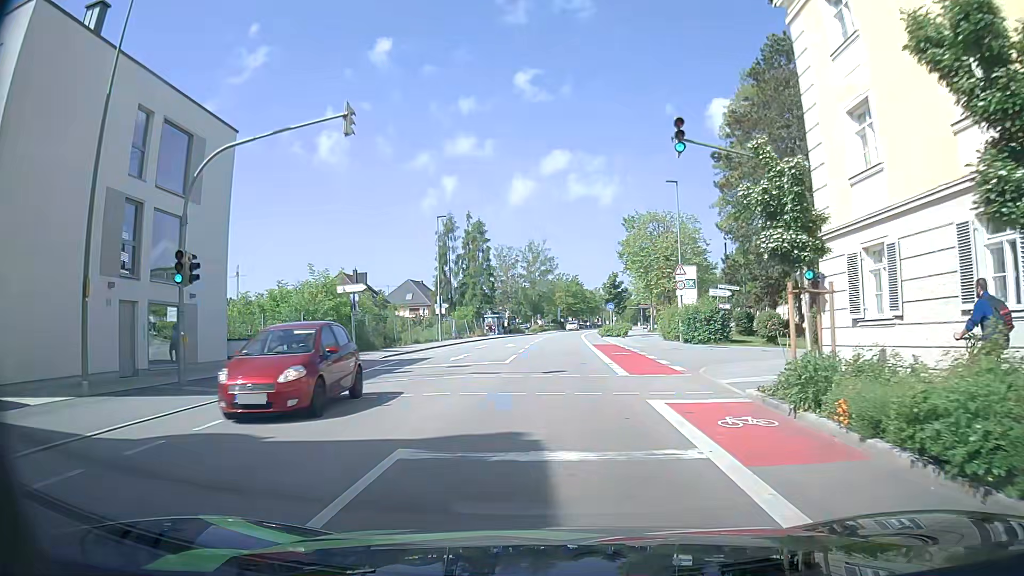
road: tertiary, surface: asphalt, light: Day
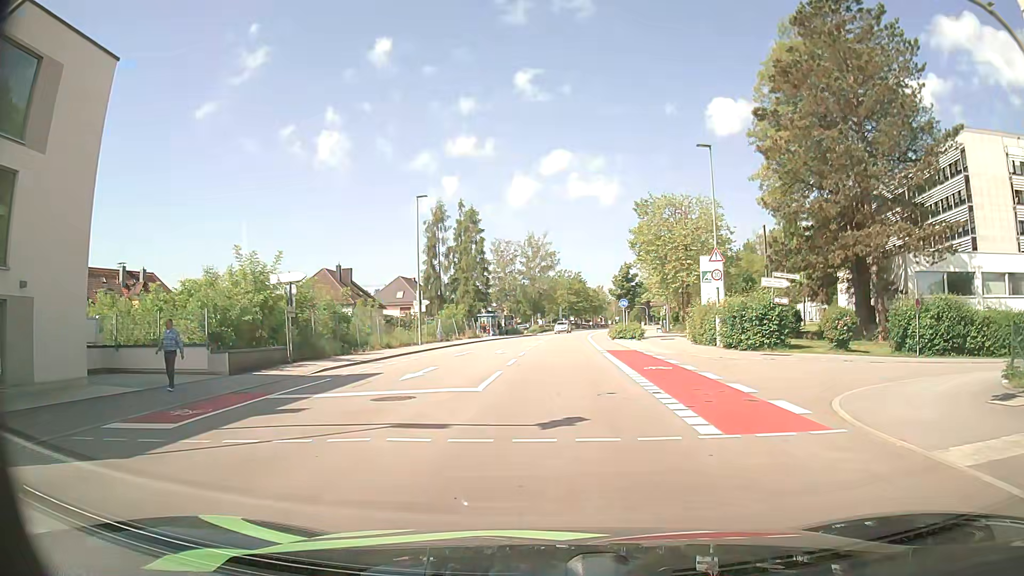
(0.0, +9.1) m; 0°
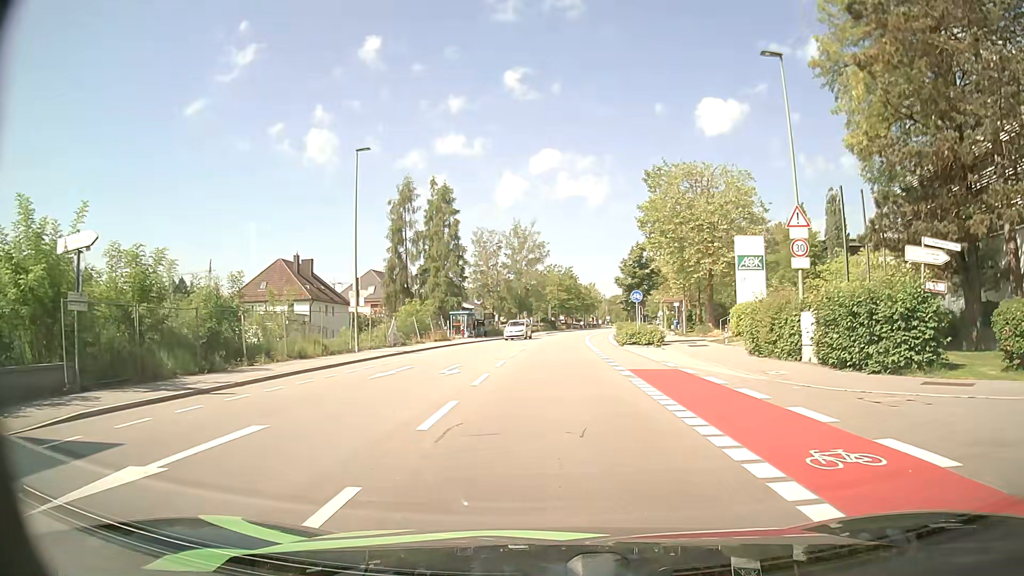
(0.0, +12.9) m; 0°
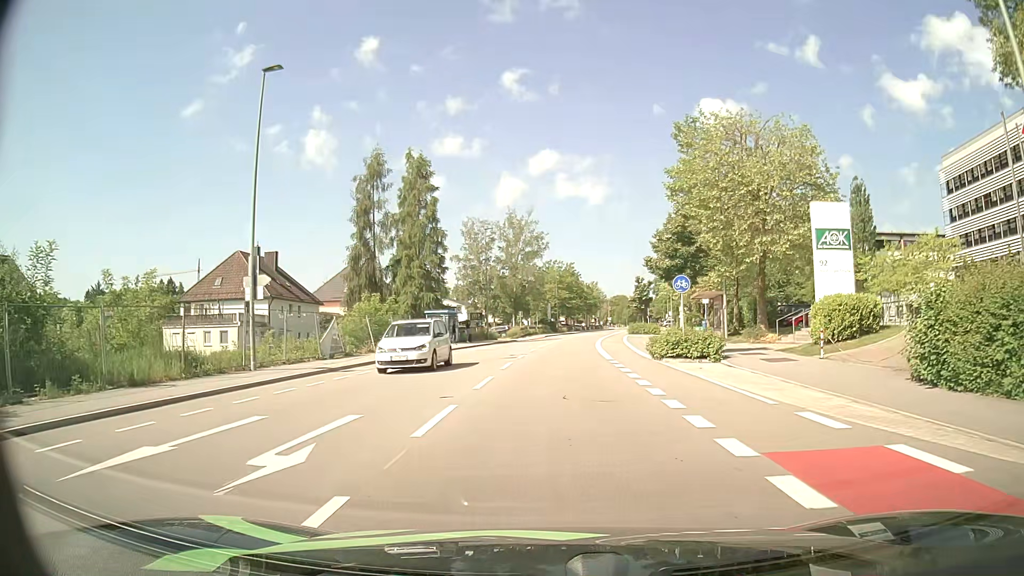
(0.0, +12.3) m; +1°
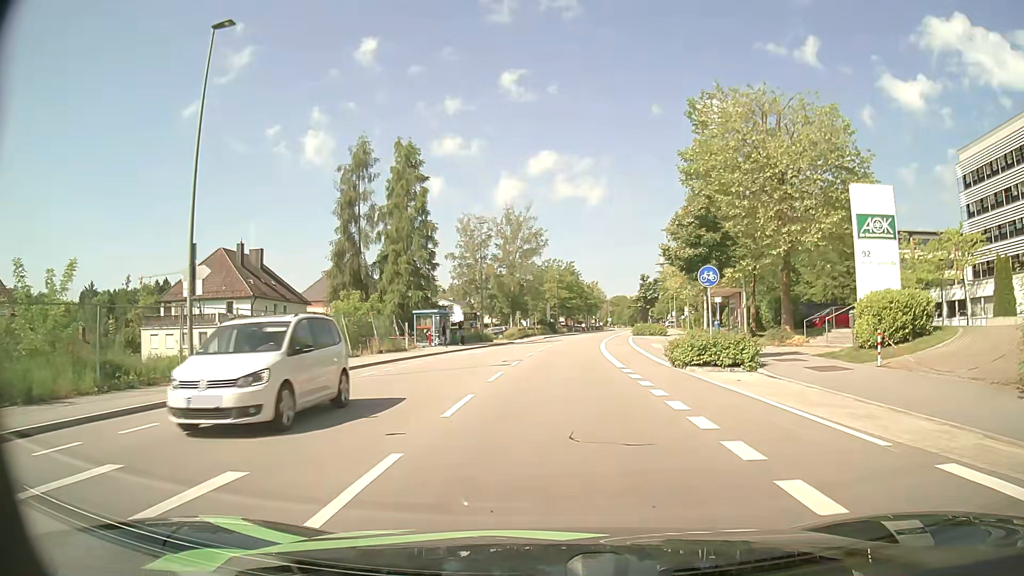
(0.0, +4.1) m; 0°
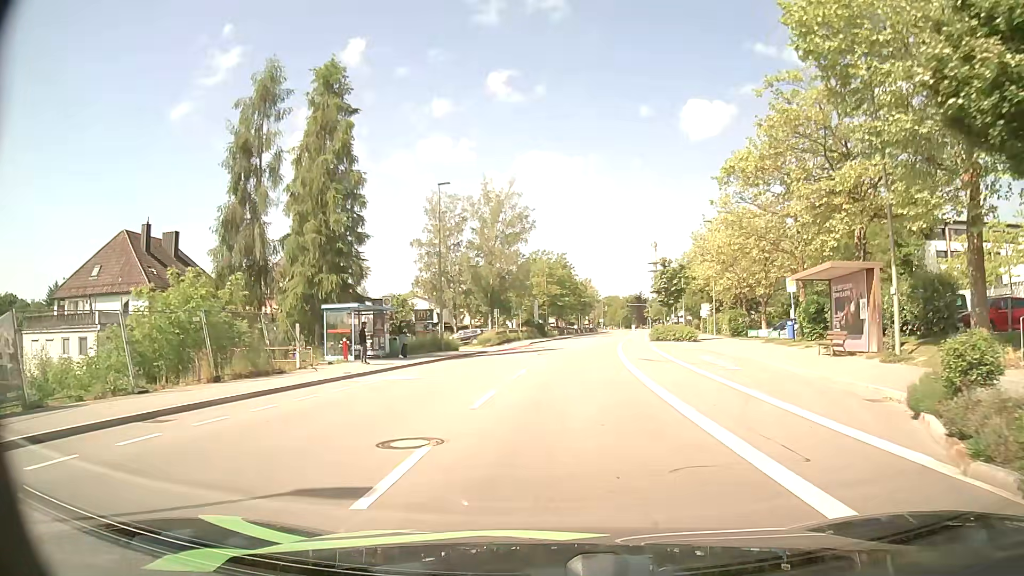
(-0.1, +16.9) m; 0°
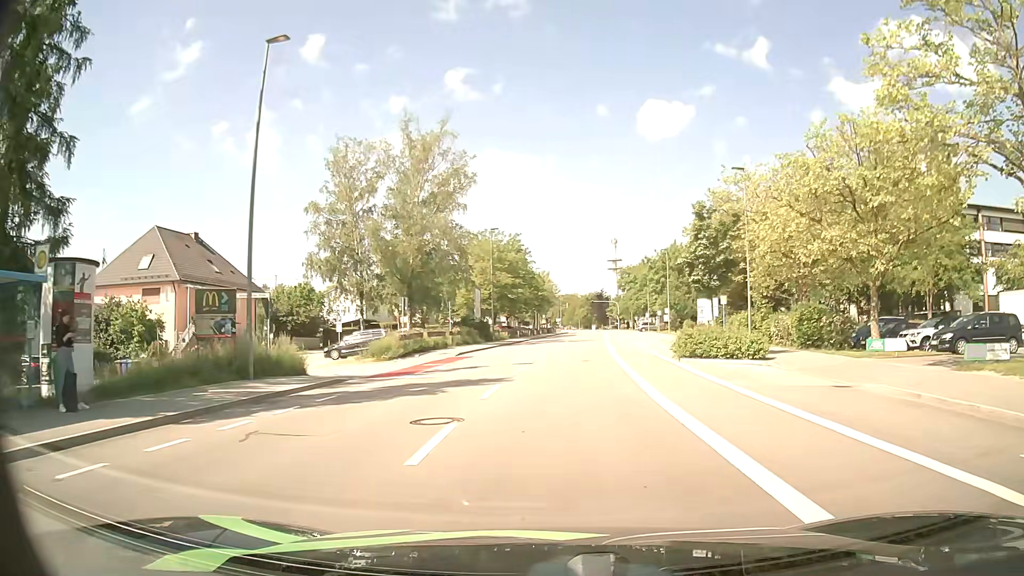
(+0.6, +22.2) m; +4°
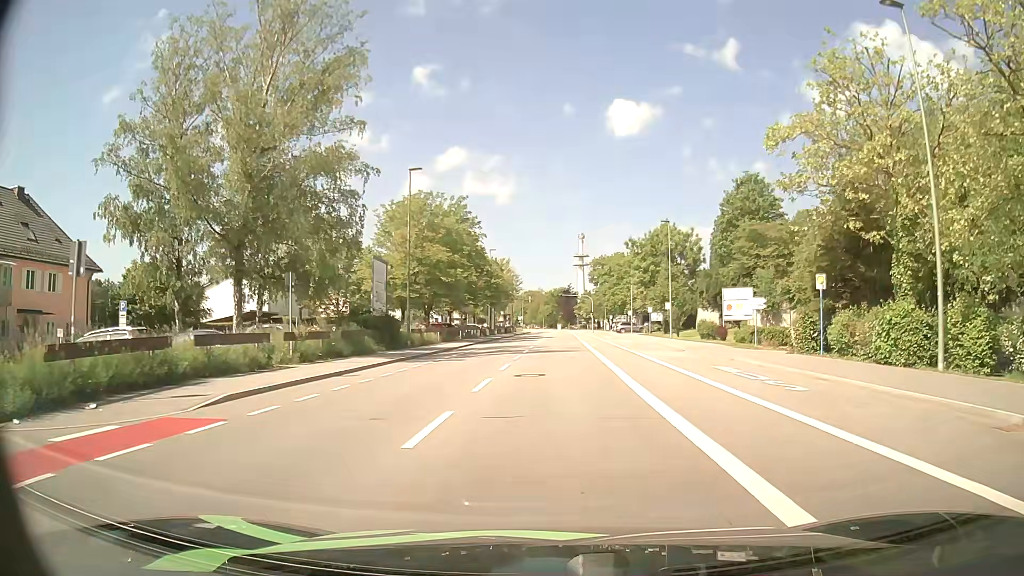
(+0.7, +23.3) m; +3°
(0, +10) (0, +20) (0, +30) (0, +40) (+1, +50) (+1, +60) (+1, +70) (+1, +80) (+1, +90) (+2, +100) m
